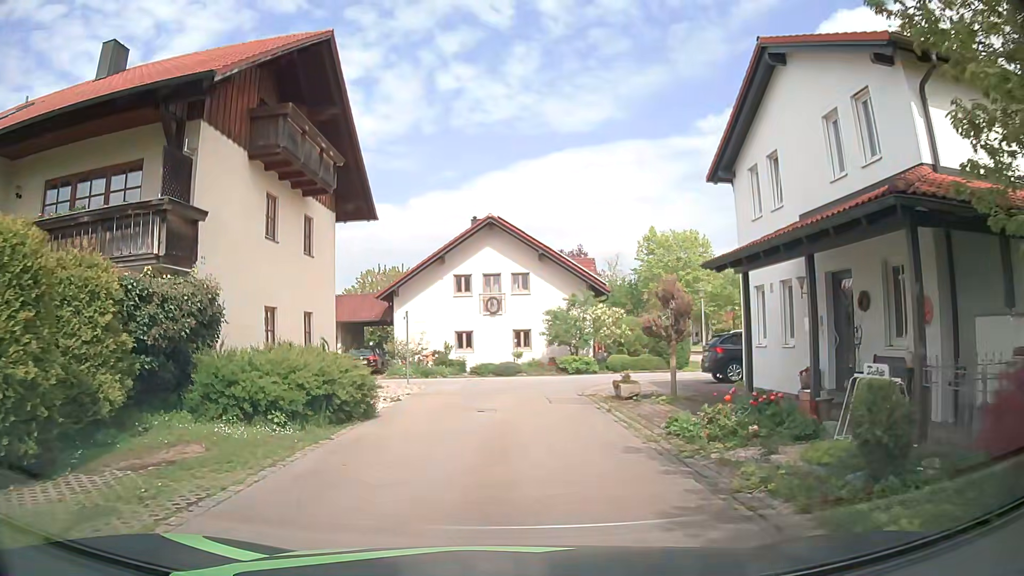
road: residential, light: Day
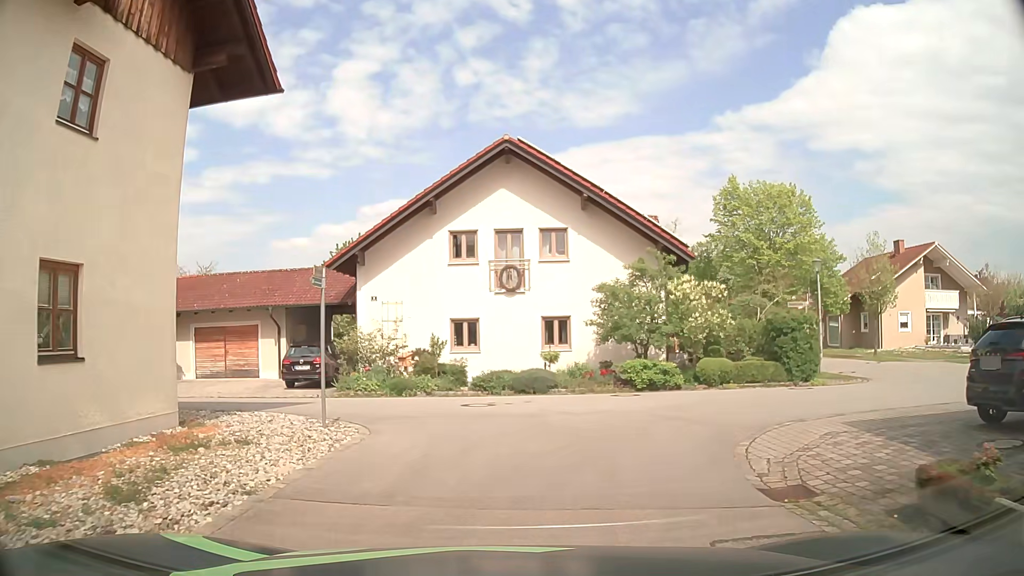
(-0.1, +12.3) m; -1°
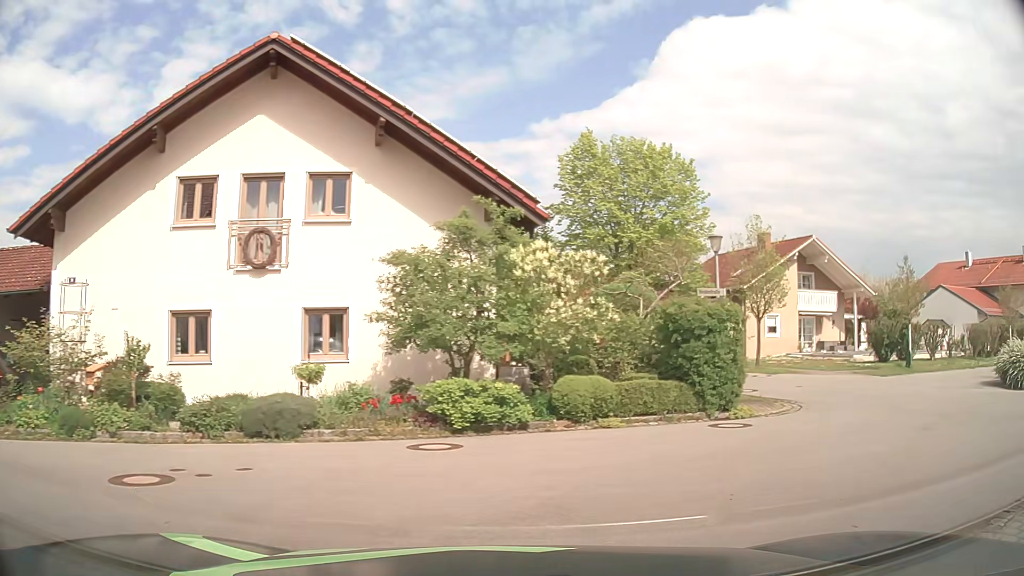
(+0.7, +7.7) m; +16°
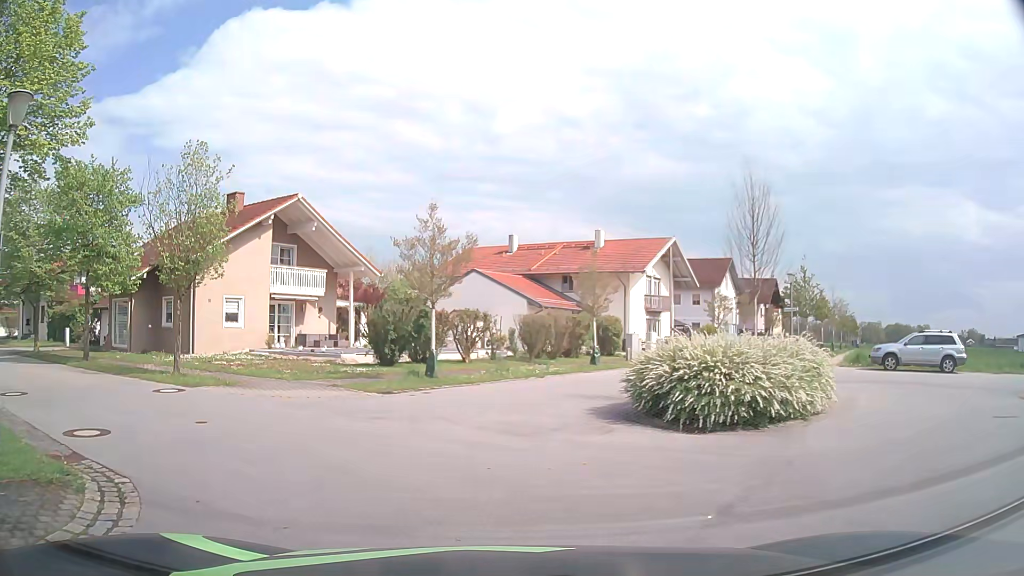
(+4.9, +9.4) m; +43°
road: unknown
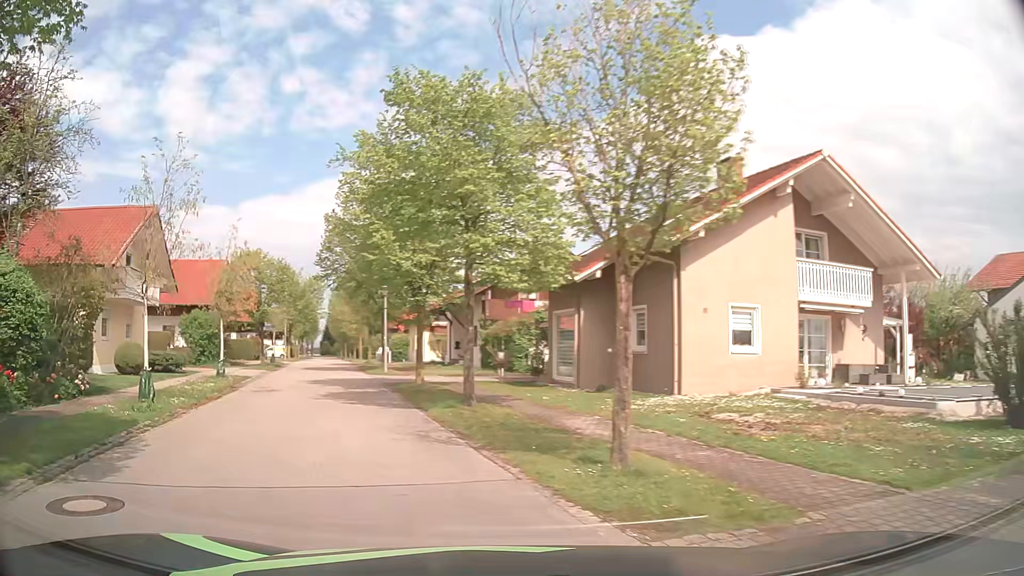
(-3.7, +10.6) m; -44°
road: residential
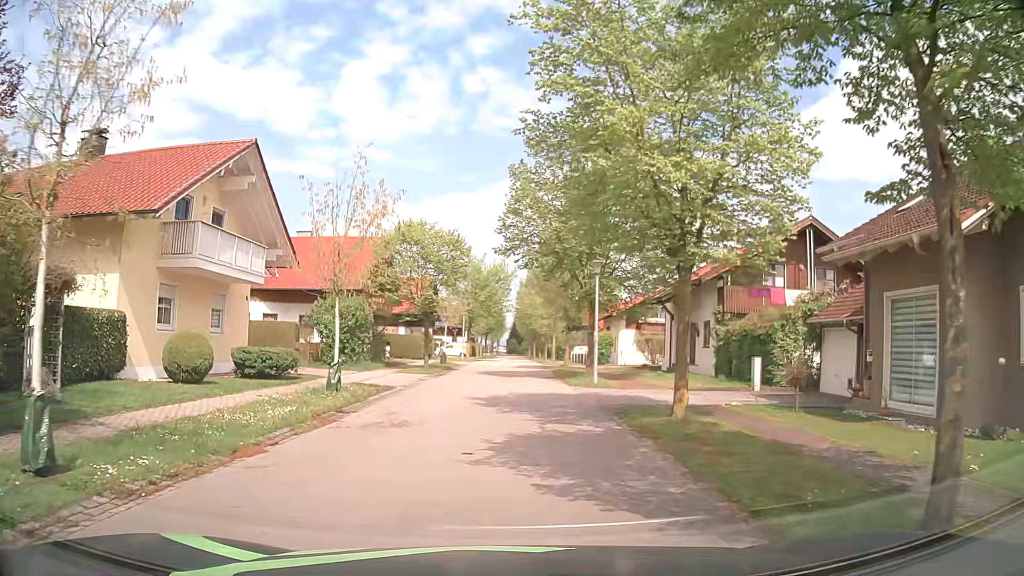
(-1.9, +9.8) m; -15°
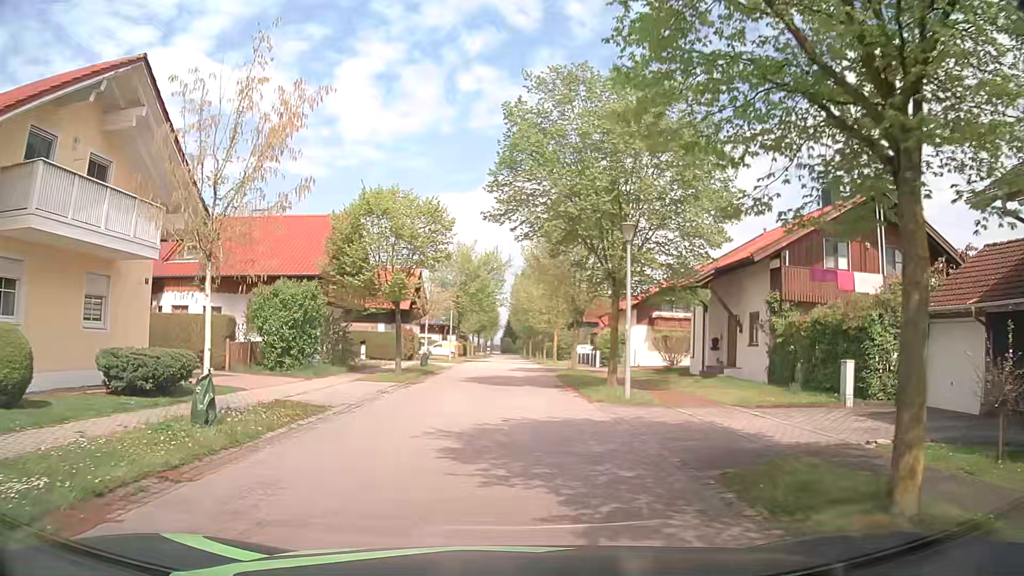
(0.0, +7.1) m; 0°
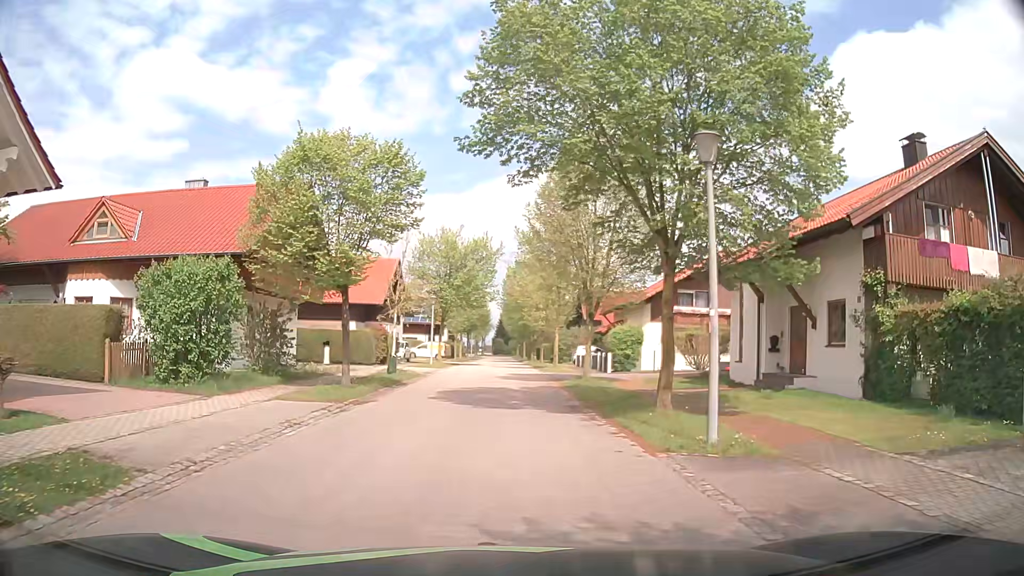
(+0.2, +7.4) m; +2°
